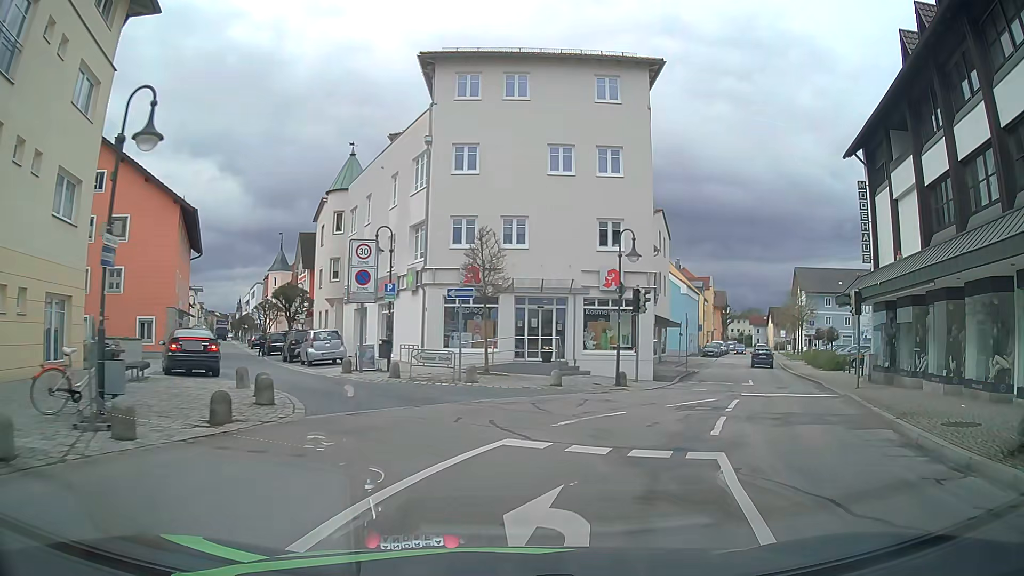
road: unclassified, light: Day
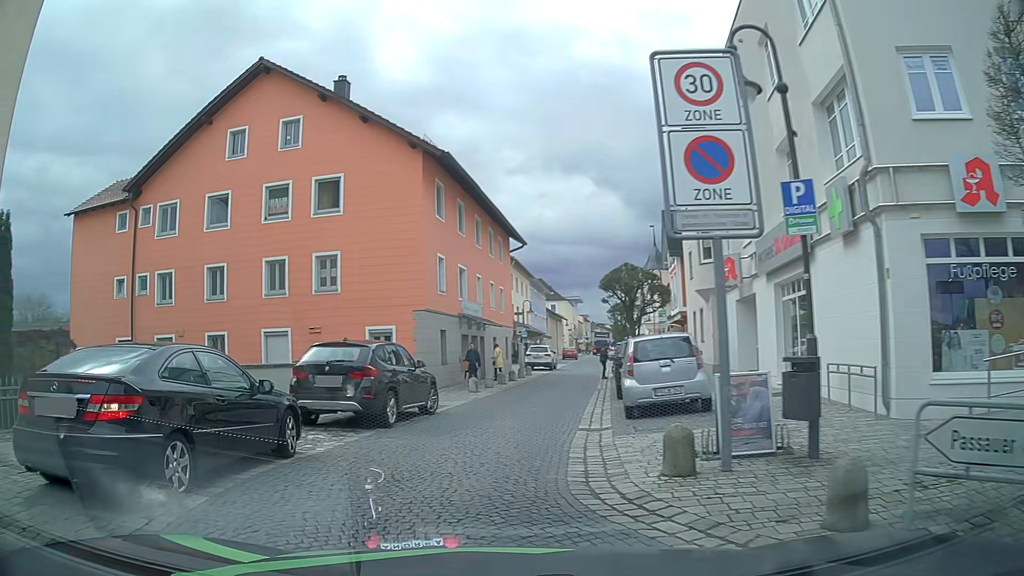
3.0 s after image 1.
(-1.9, +15.4) m; -34°
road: residential
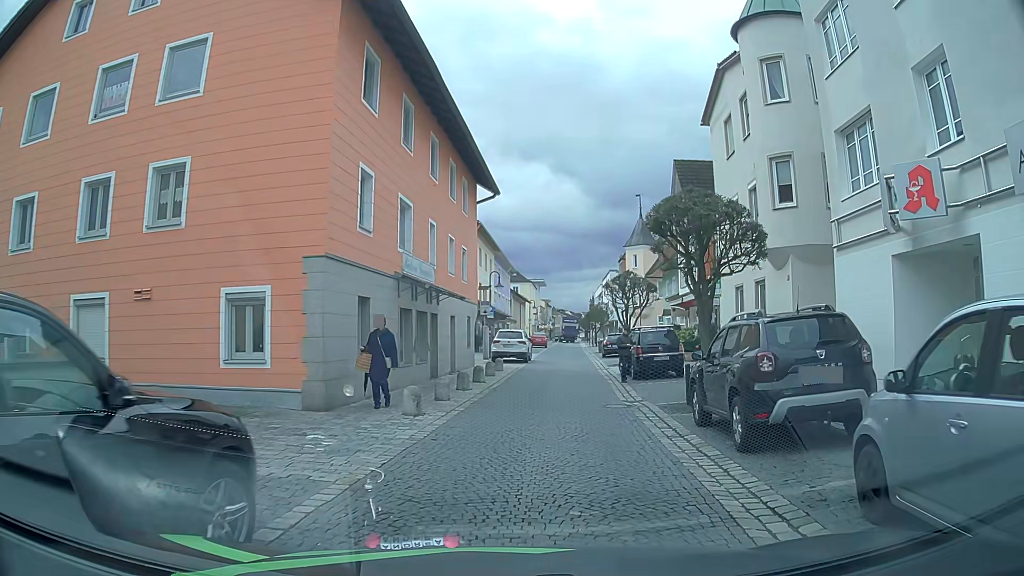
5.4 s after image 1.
(-0.5, +11.0) m; +3°
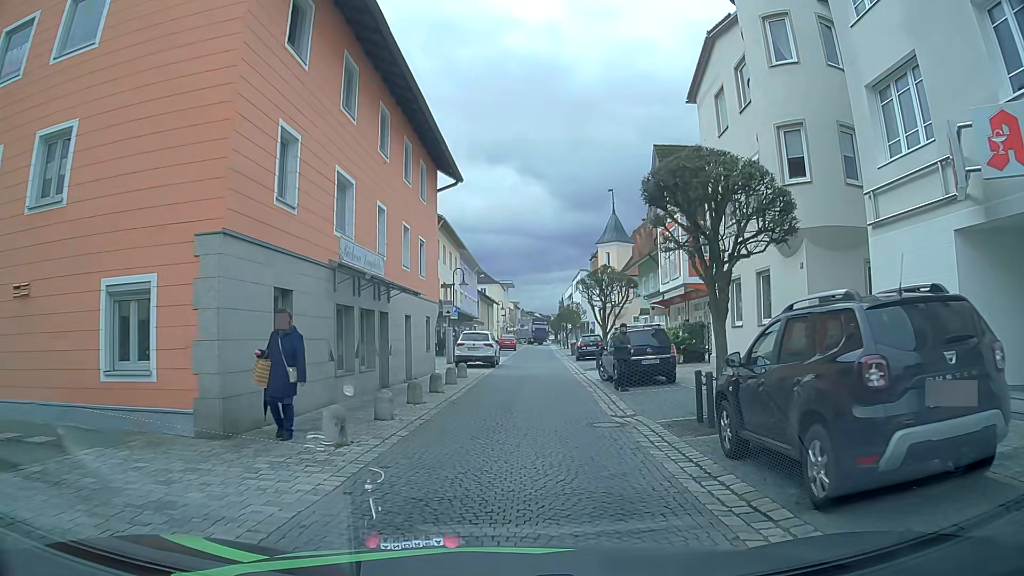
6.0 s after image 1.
(+0.1, +3.2) m; +2°
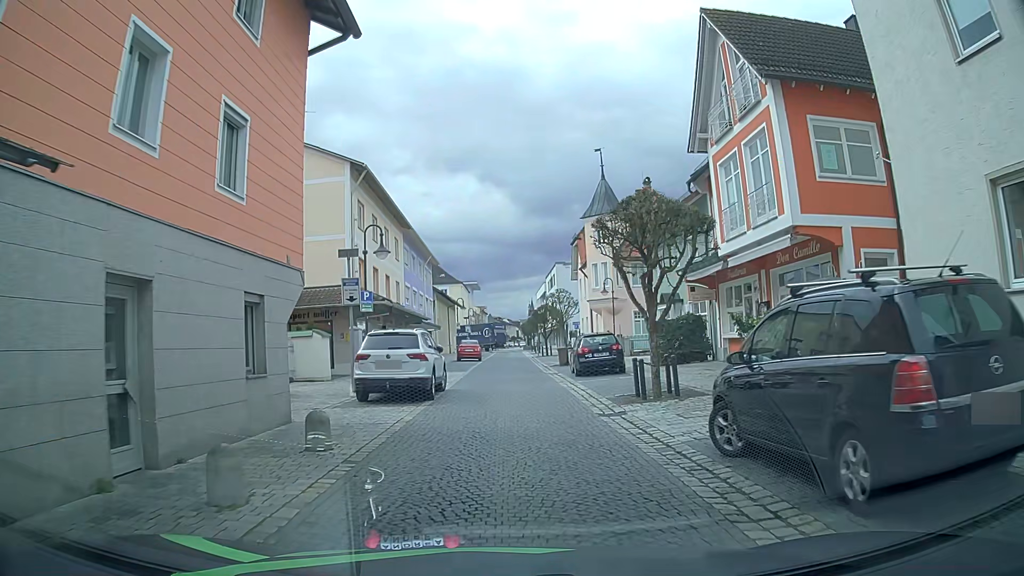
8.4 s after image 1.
(+0.8, +15.1) m; +4°
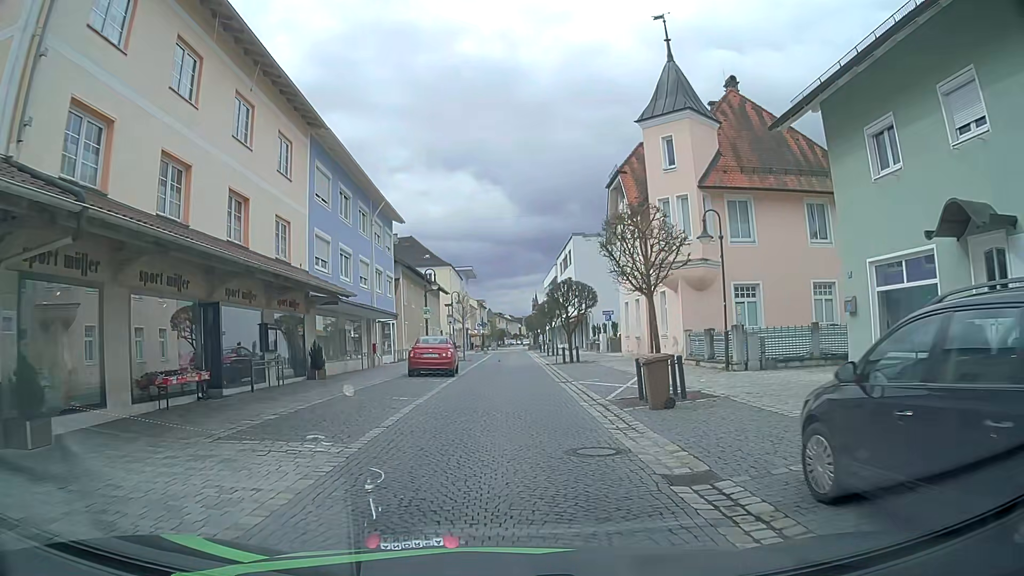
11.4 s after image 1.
(-0.1, +21.9) m; +1°
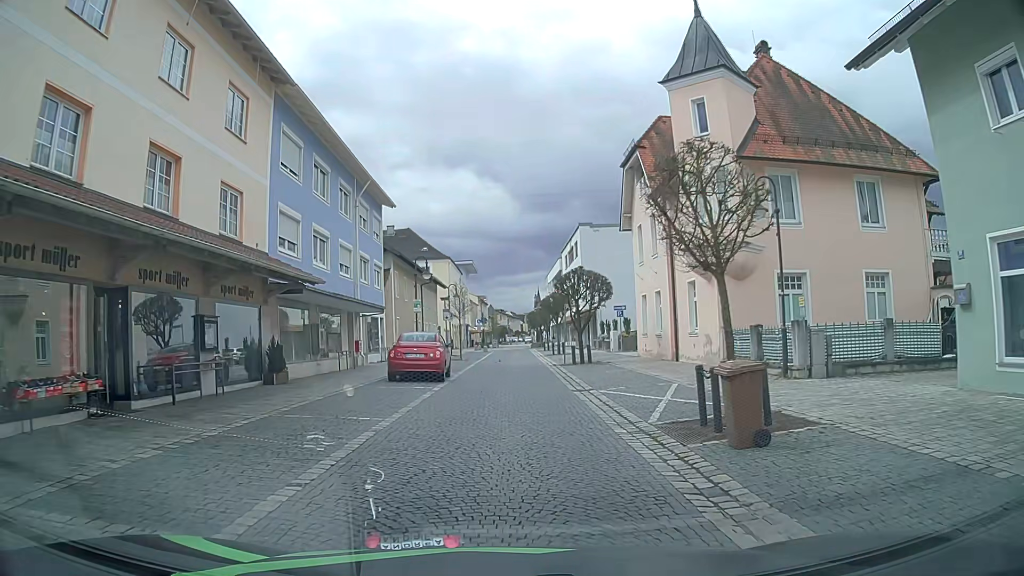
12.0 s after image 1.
(-0.1, +4.3) m; -2°
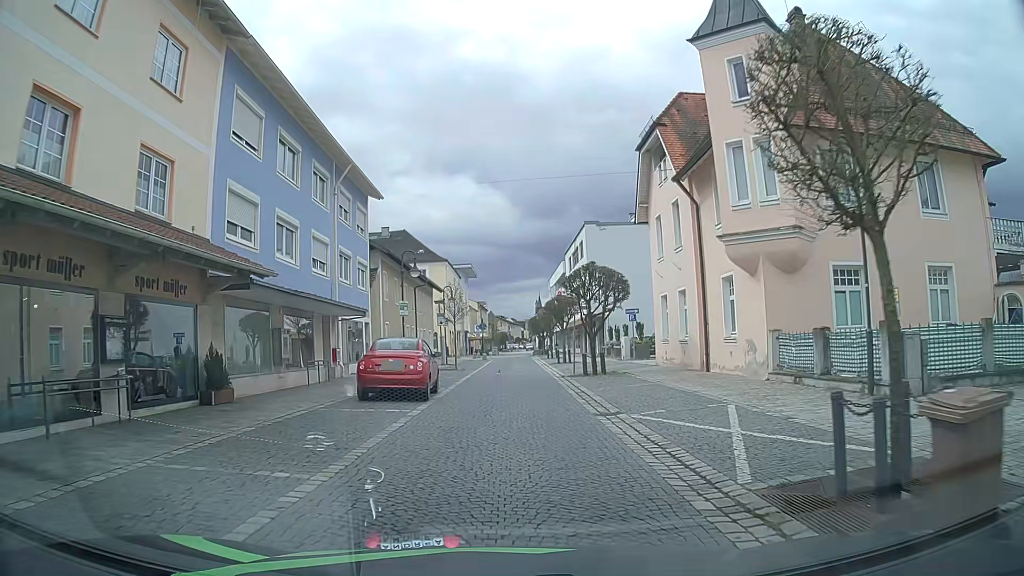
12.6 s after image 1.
(0.0, +4.1) m; 0°
